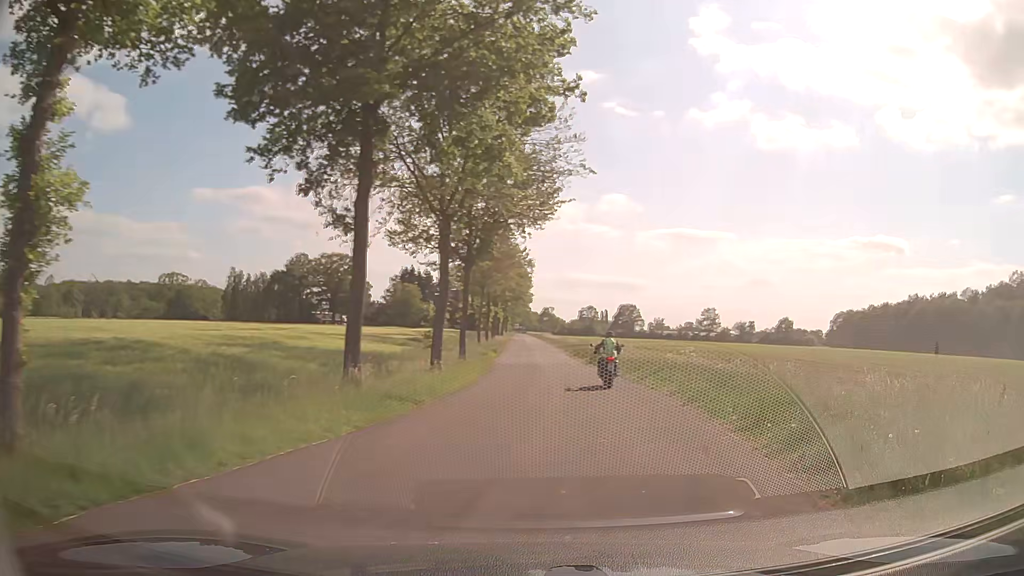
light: Day
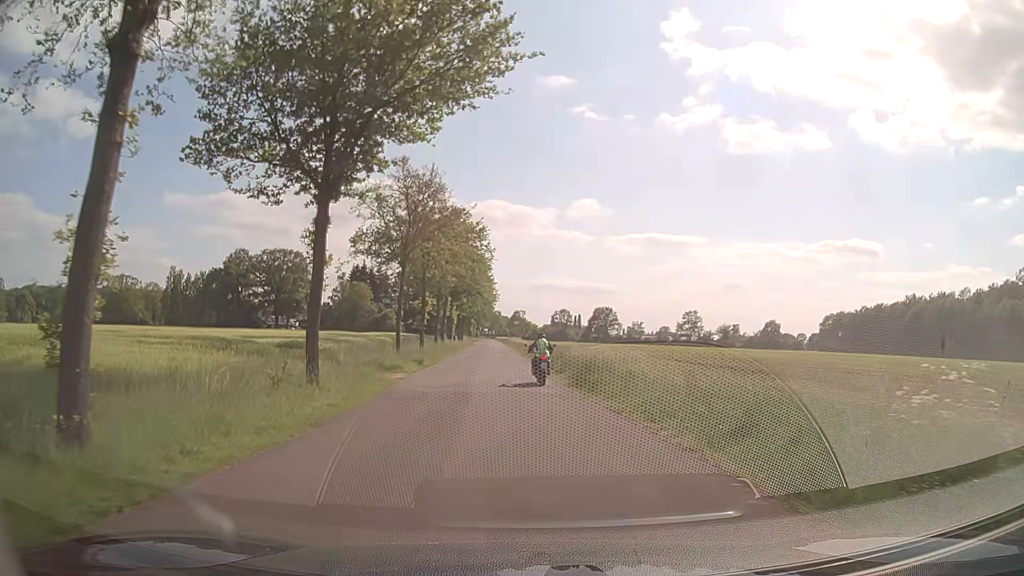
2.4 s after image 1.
(+1.2, +18.7) m; +2°
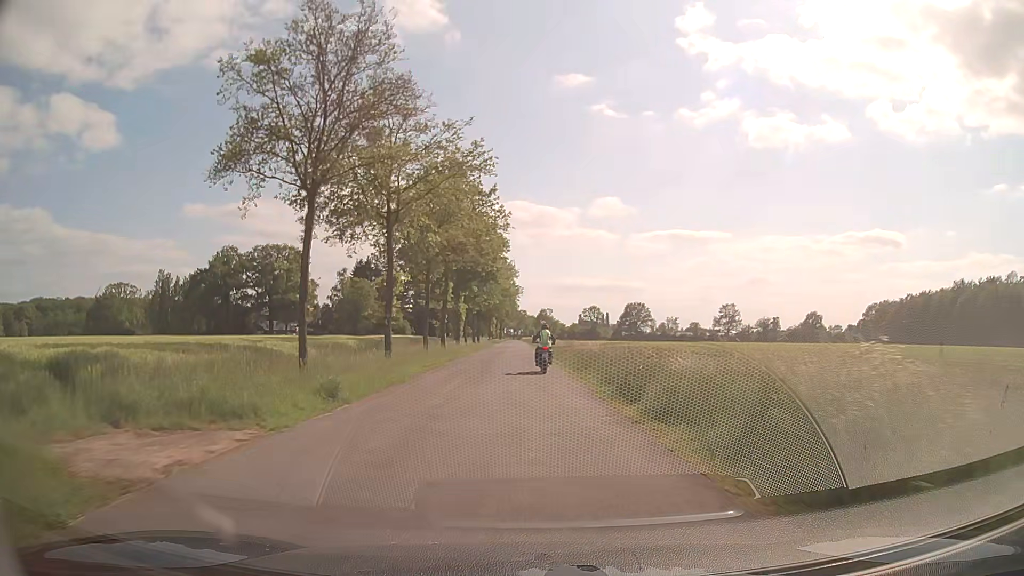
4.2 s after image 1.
(-0.3, +17.8) m; -2°
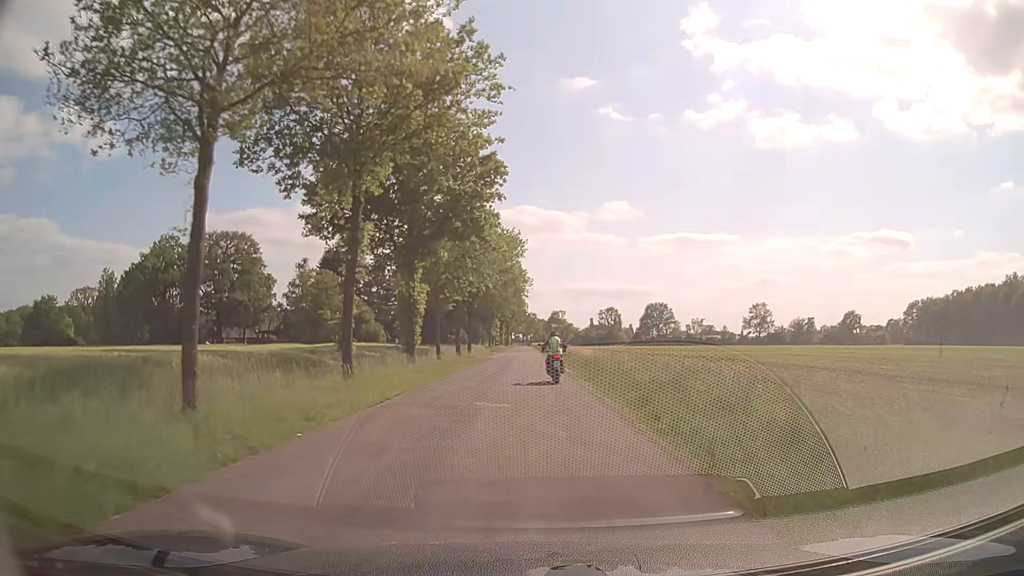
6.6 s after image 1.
(-0.7, +26.9) m; -2°
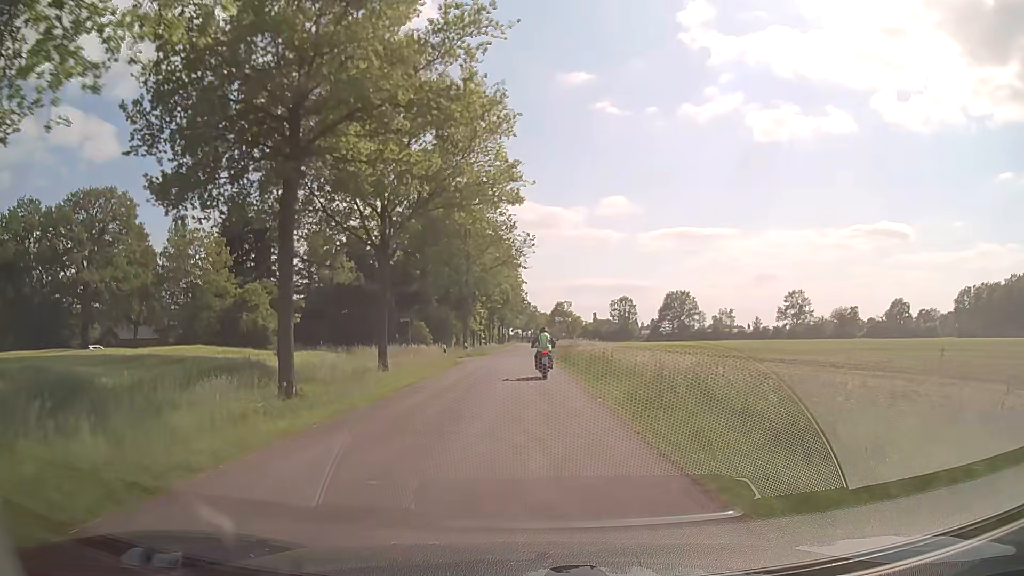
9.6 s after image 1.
(+0.1, +35.3) m; 0°
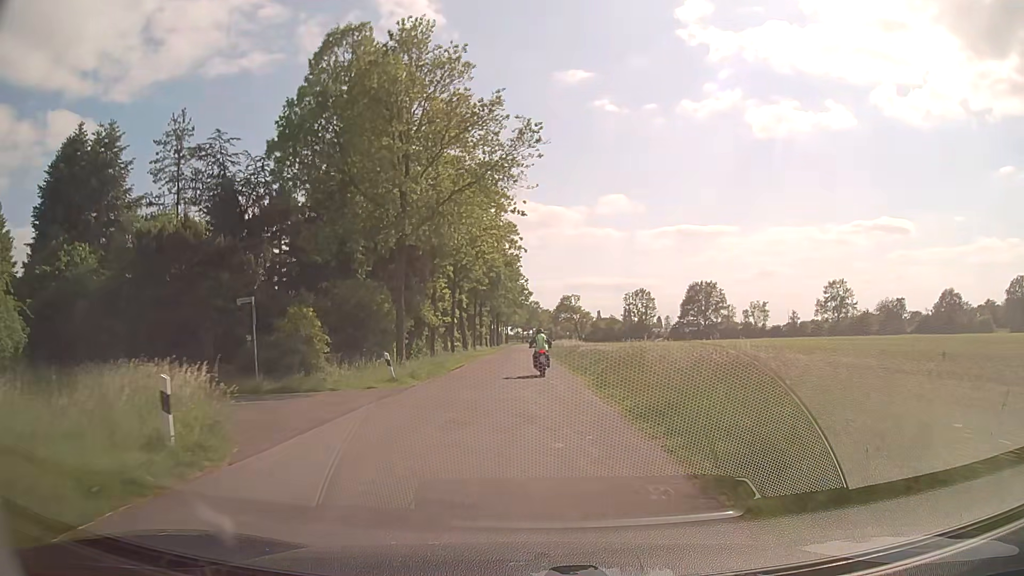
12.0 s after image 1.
(0.0, +29.4) m; 0°
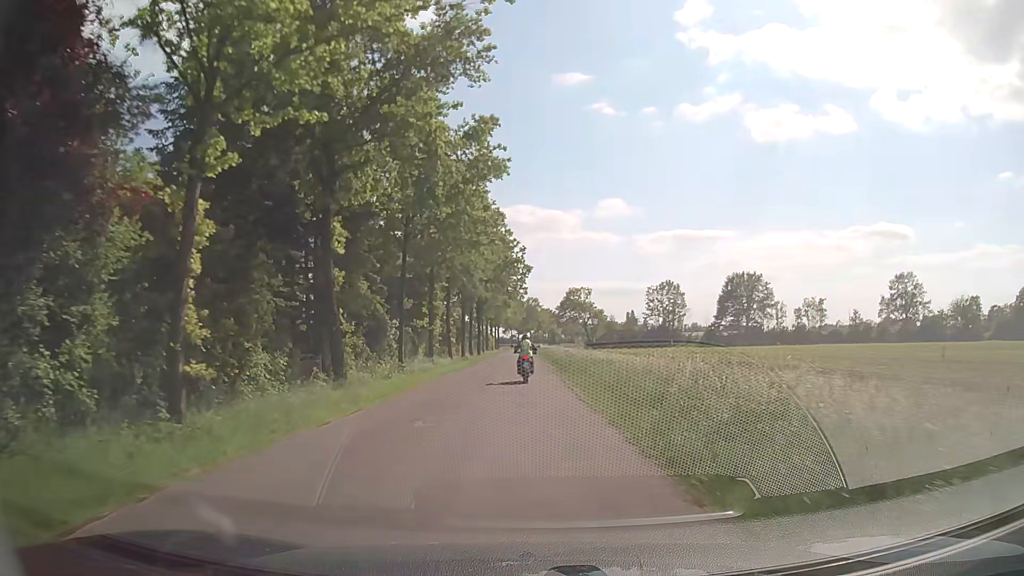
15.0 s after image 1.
(+0.3, +38.0) m; 0°
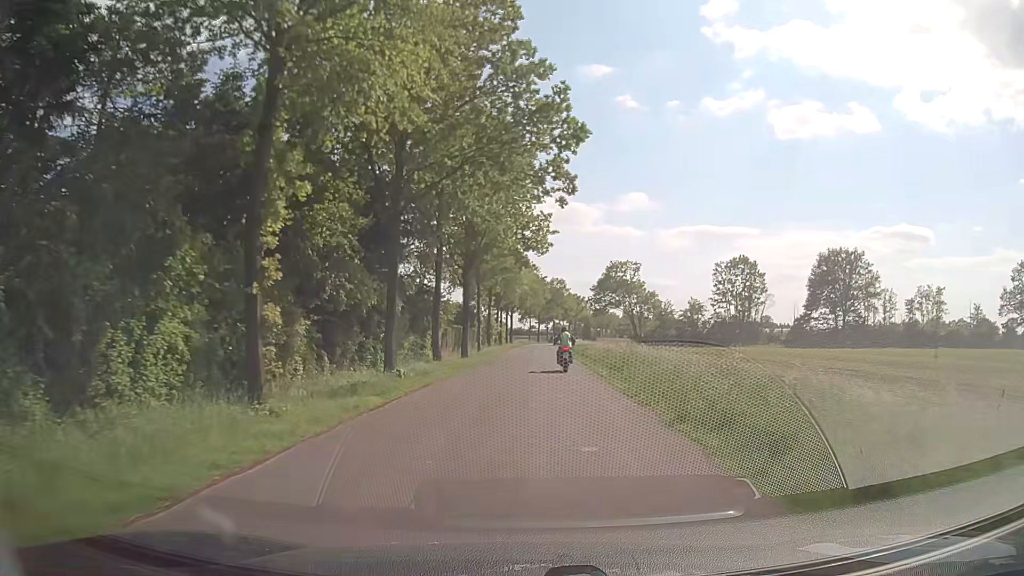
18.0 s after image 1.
(-0.5, +38.8) m; -1°
(0, +10) (0, +20) (+1, +30) (+1, +40) (+1, +50) (+2, +60) (+2, +70) (+2, +80) (+2, +90) (+3, +100) m
